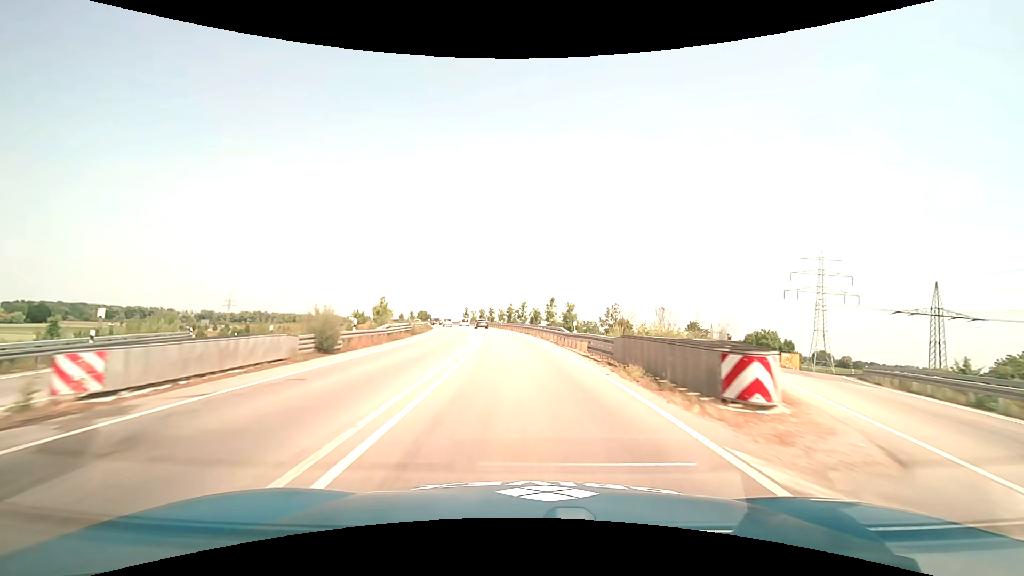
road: trunk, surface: asphalt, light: Day
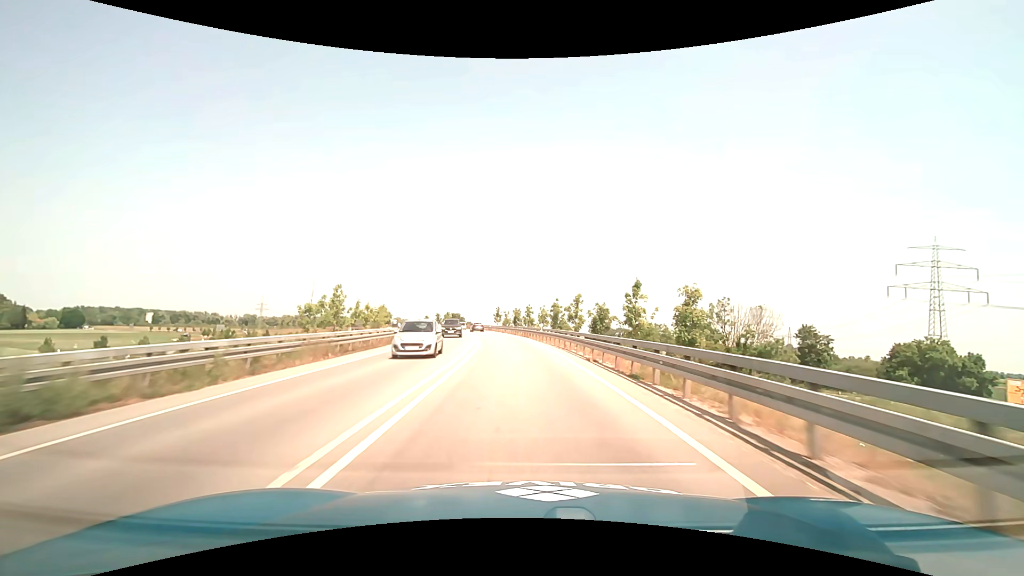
(-1.6, +36.1) m; -5°
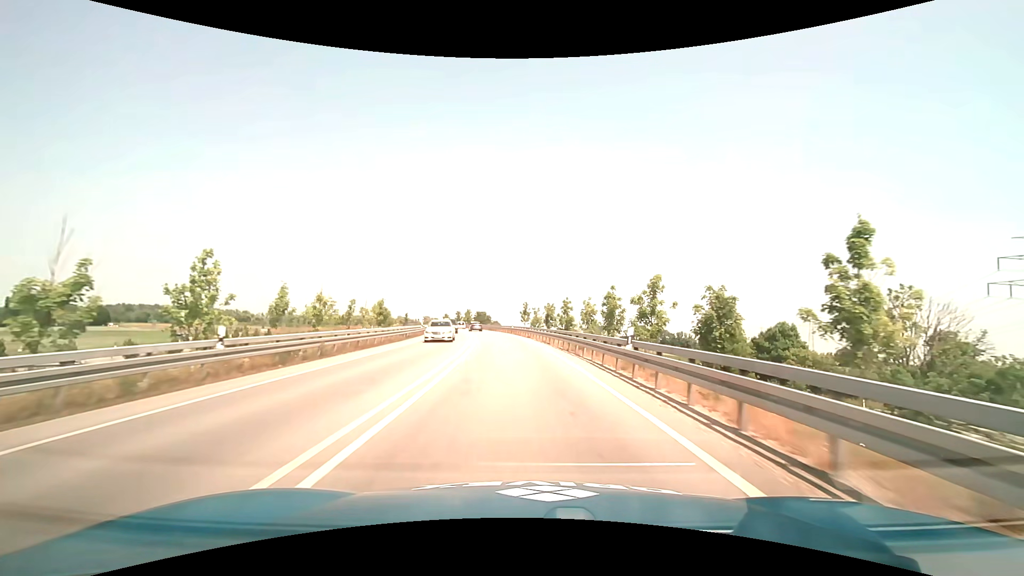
(-0.8, +24.5) m; -4°
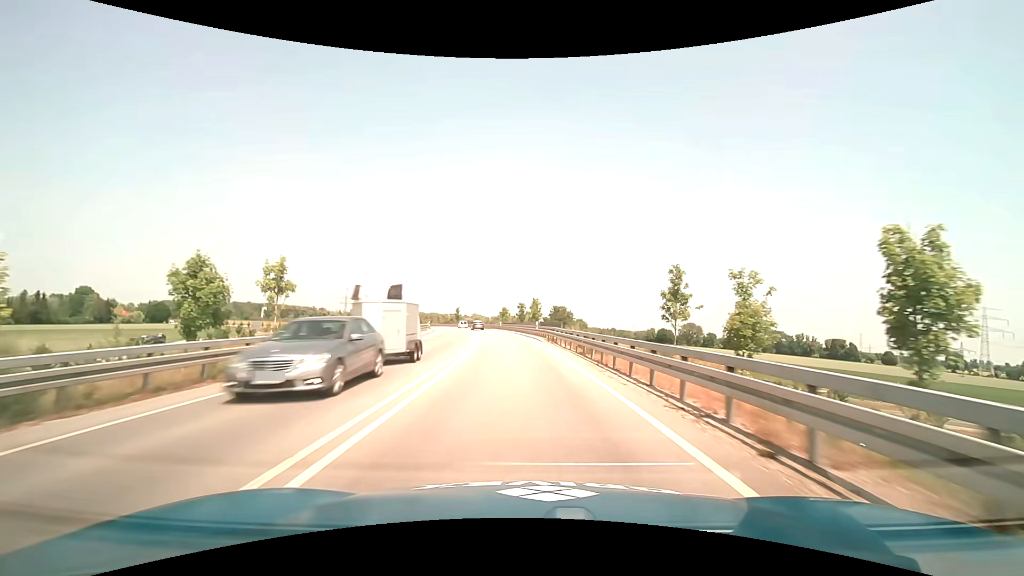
(-4.8, +61.2) m; -9°
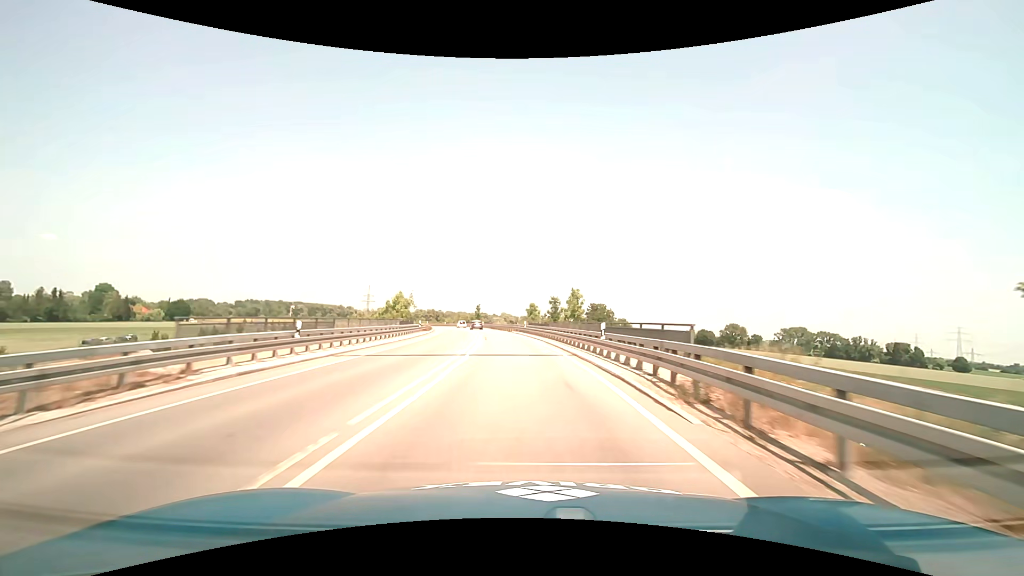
(-0.8, +24.3) m; -3°
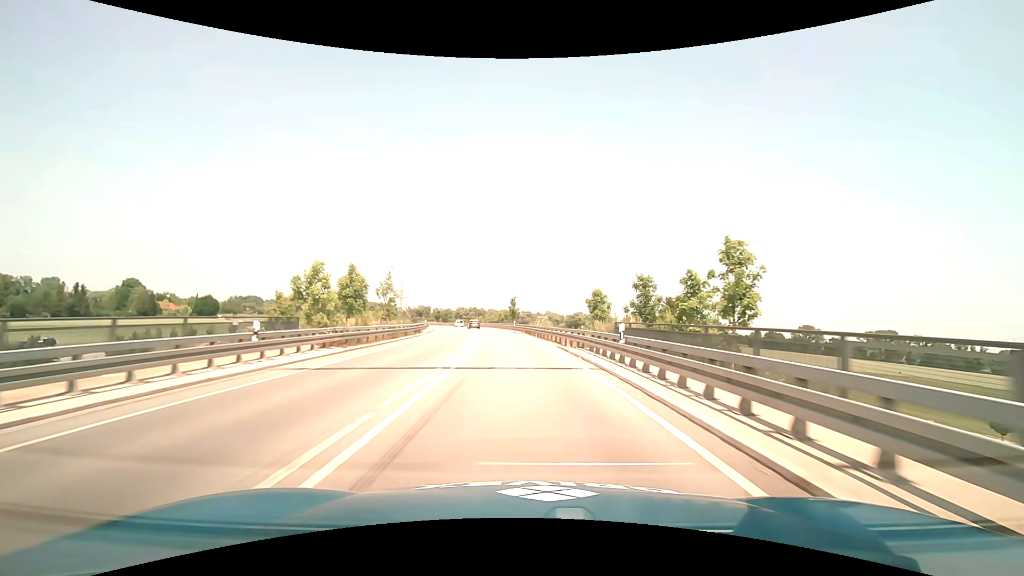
(-1.6, +36.3) m; -5°
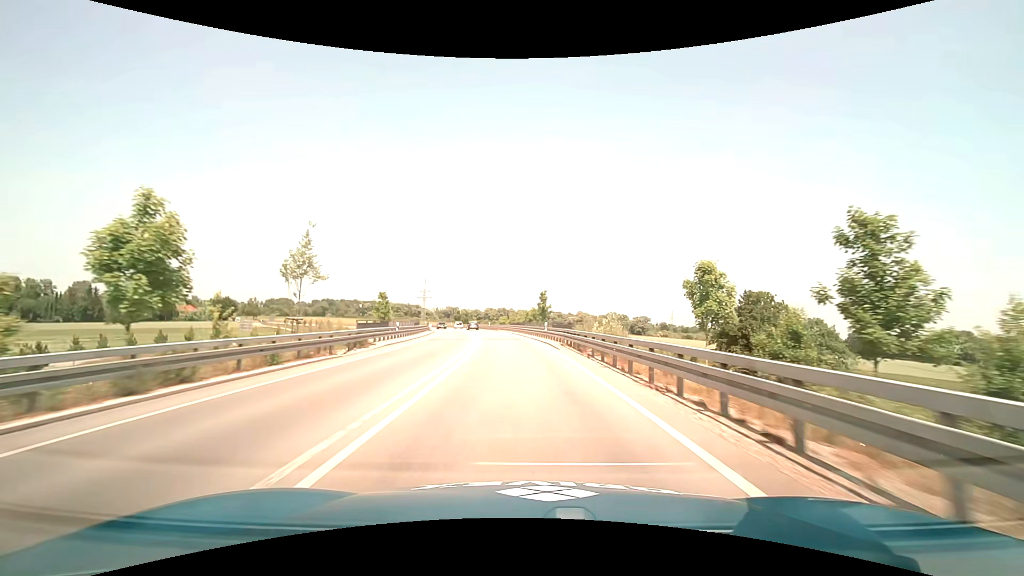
(-0.6, +24.2) m; -3°
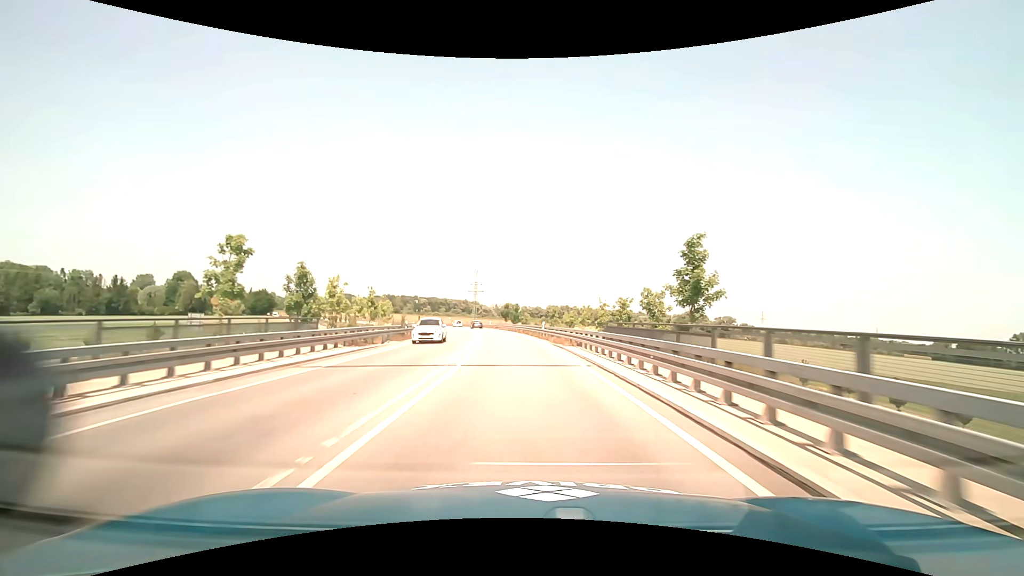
(-3.1, +48.6) m; -7°
(0, +10) (-1, +20) (-1, +30) (-2, +40) (-3, +50) (-4, +60) (-6, +70) (-8, +80) (-10, +89) (-12, +99) m
